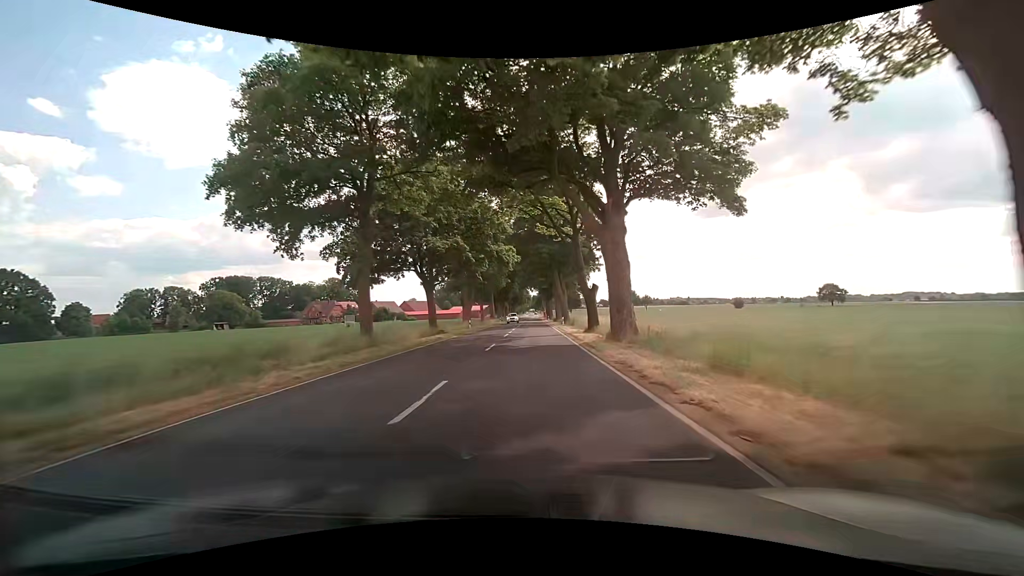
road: secondary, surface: asphalt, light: Day
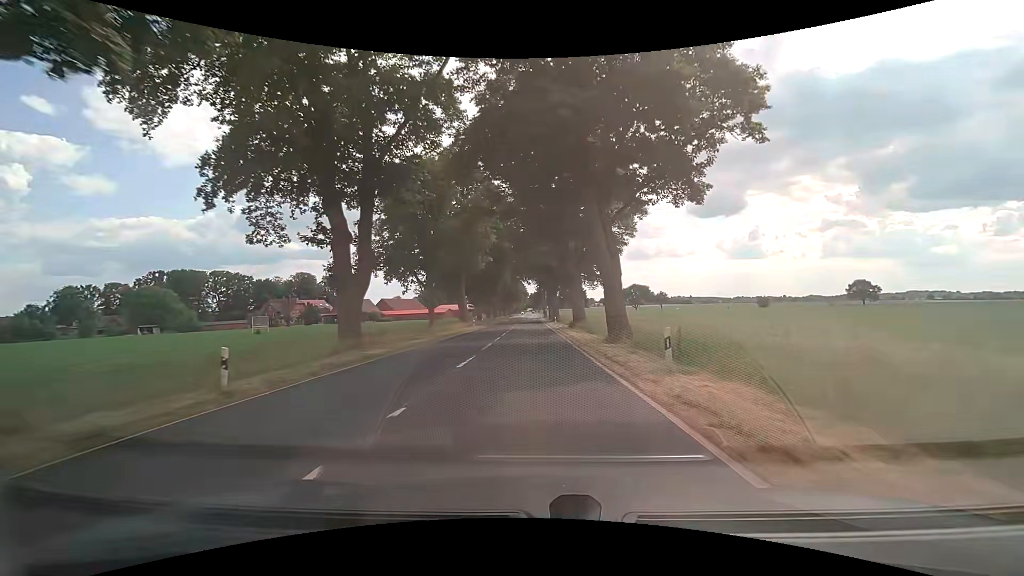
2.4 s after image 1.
(+0.2, +40.8) m; 0°
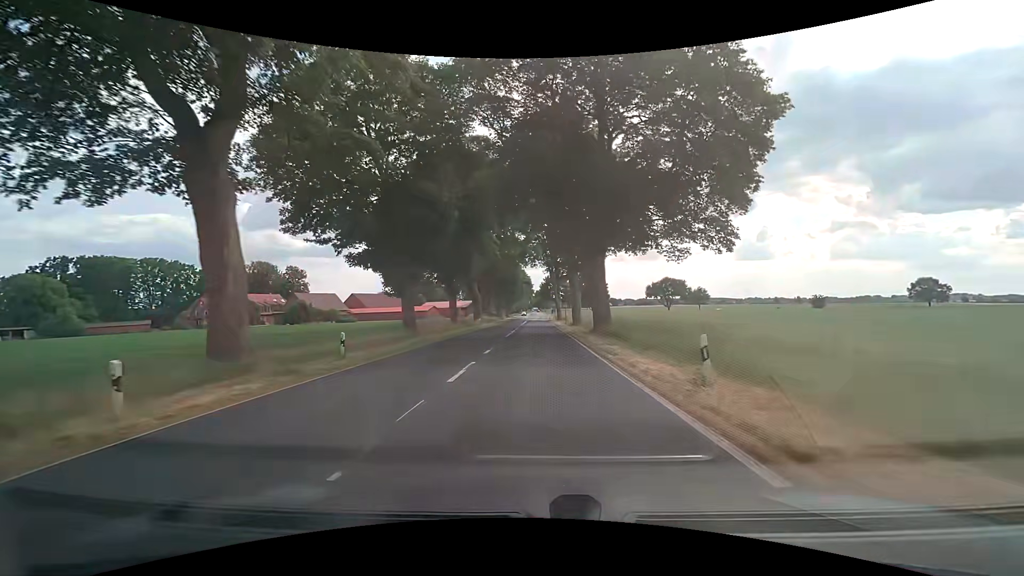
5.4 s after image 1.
(-0.2, +50.9) m; -1°
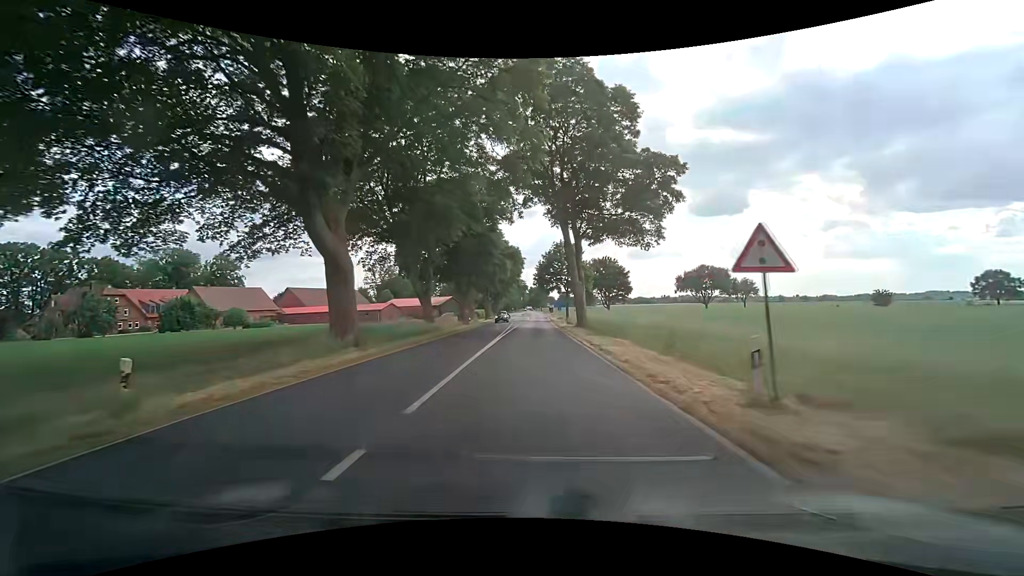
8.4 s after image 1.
(+0.5, +51.0) m; +1°
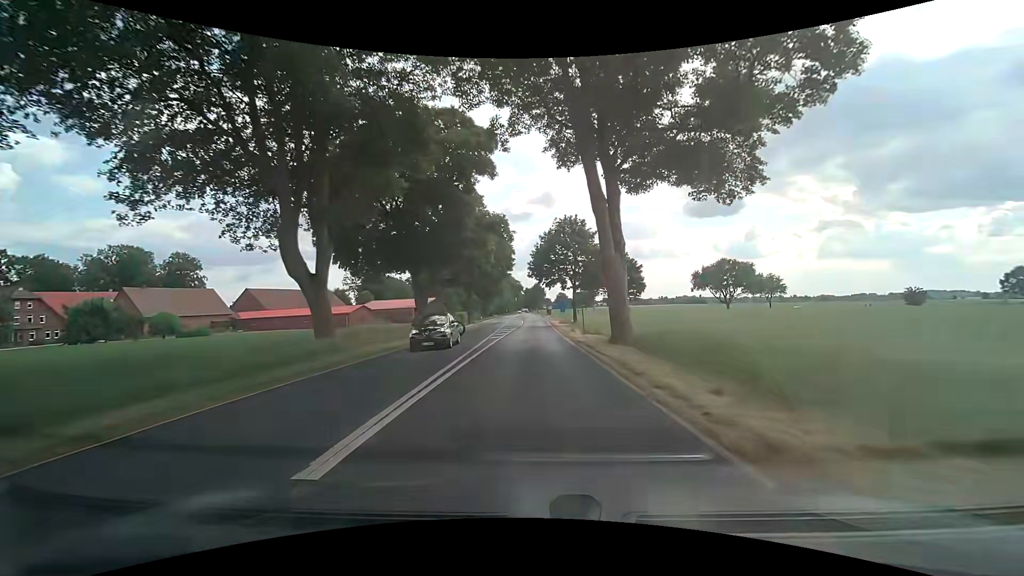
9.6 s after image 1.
(0.0, +20.5) m; 0°
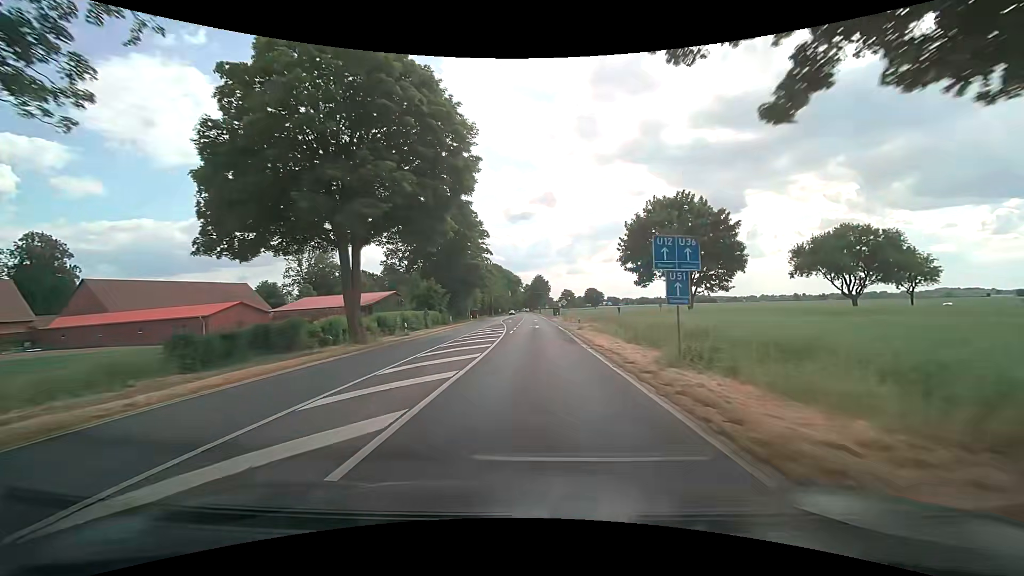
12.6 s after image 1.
(+0.4, +51.8) m; 0°
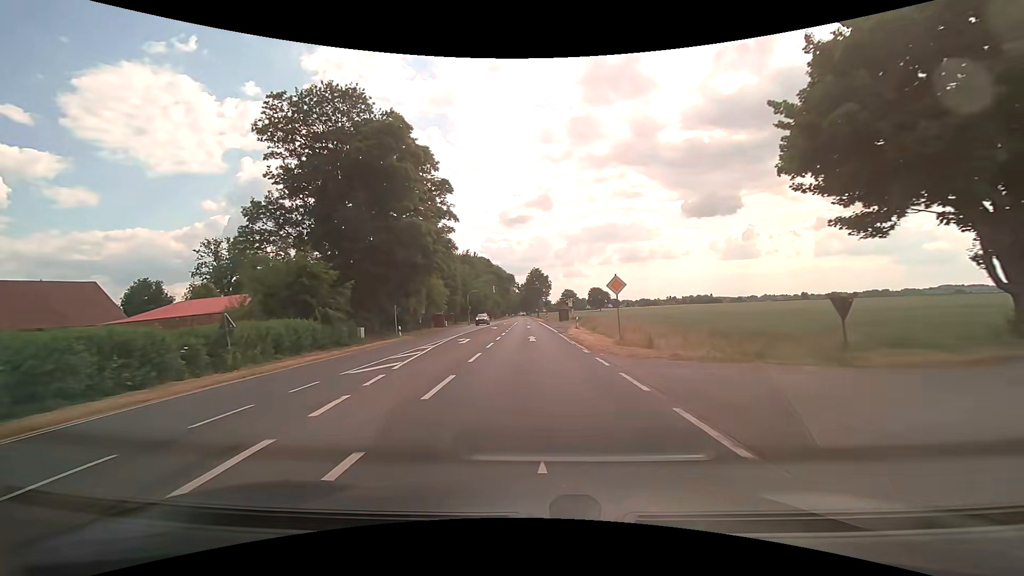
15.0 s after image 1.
(+0.2, +41.8) m; 0°
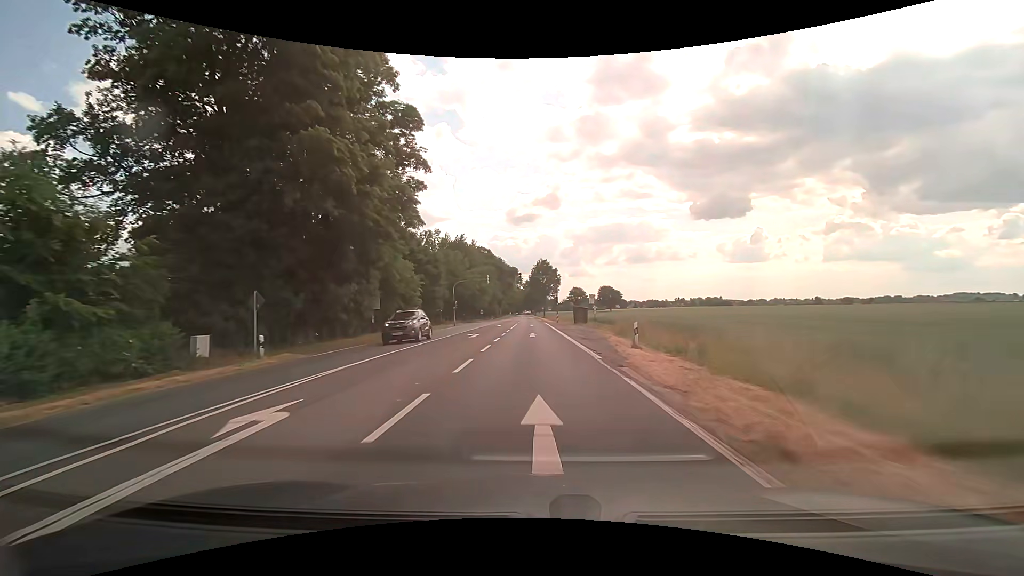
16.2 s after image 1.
(-0.1, +20.8) m; -1°
(0, +10) (0, +20) (0, +30) (0, +40) (0, +50) (0, +60) (0, +70) (0, +80) (0, +90) (0, +100) m
